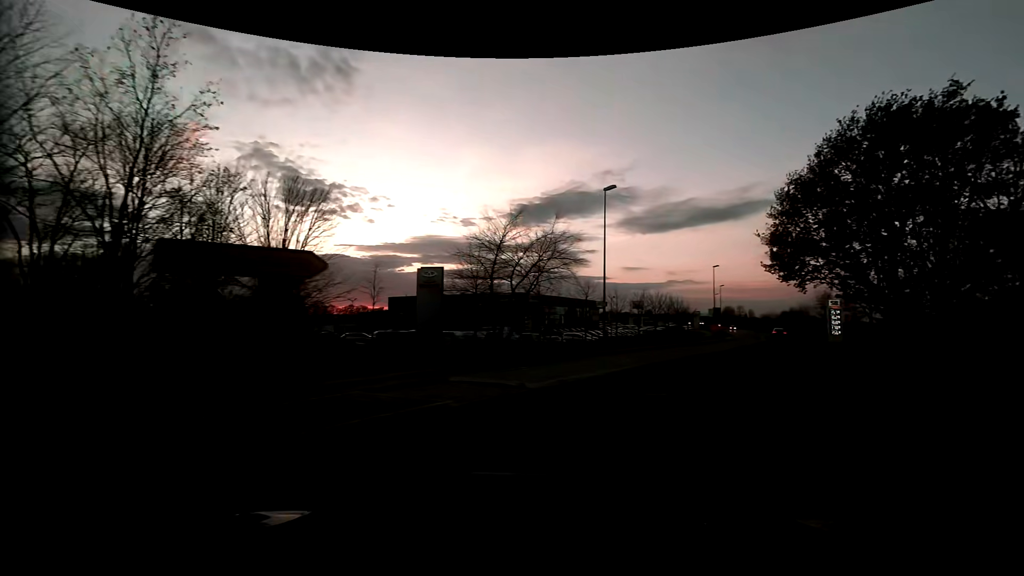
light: Sunrise
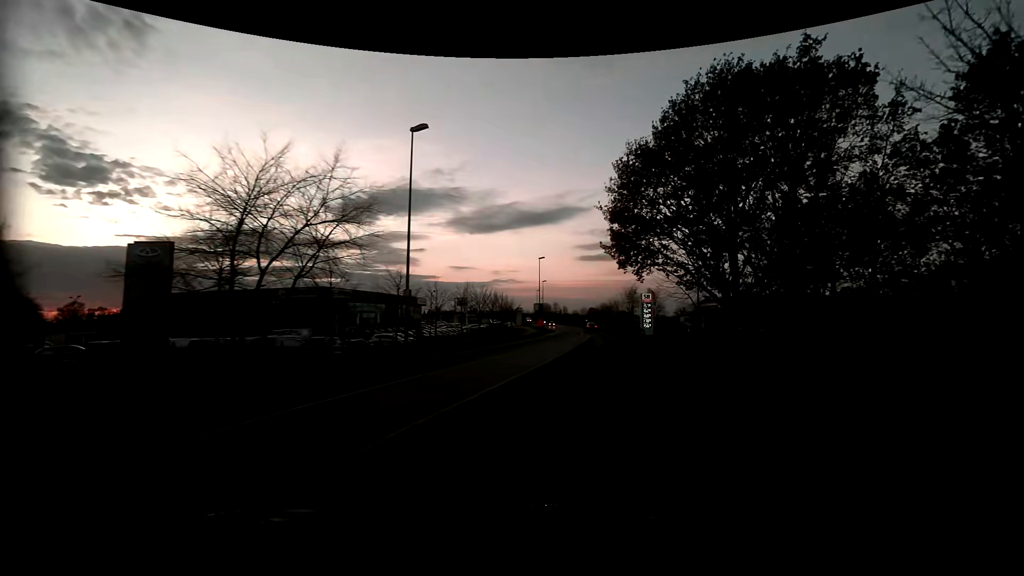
(+1.9, +9.9) m; +19°
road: primary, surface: asphalt
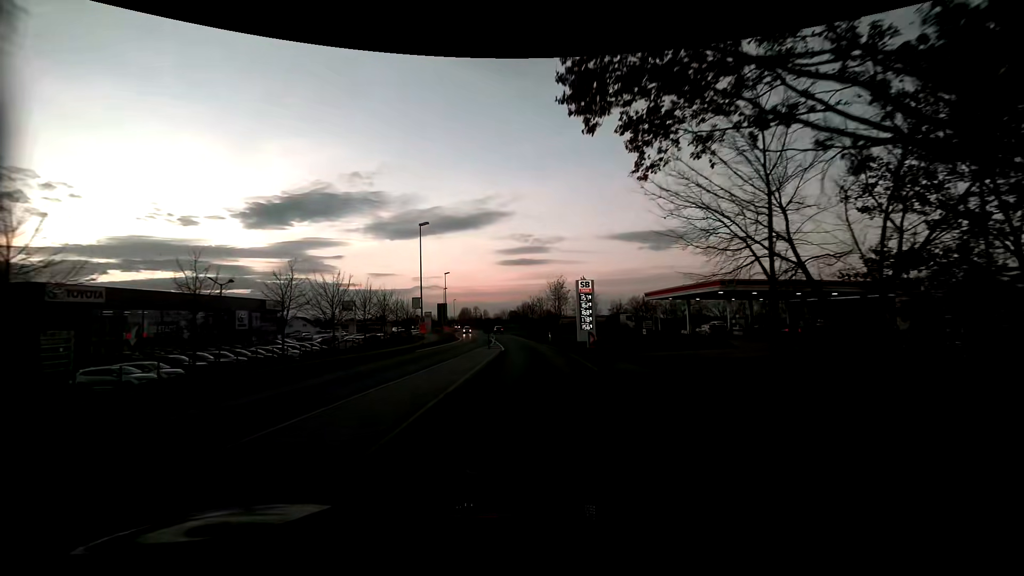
(+3.2, +25.8) m; +8°
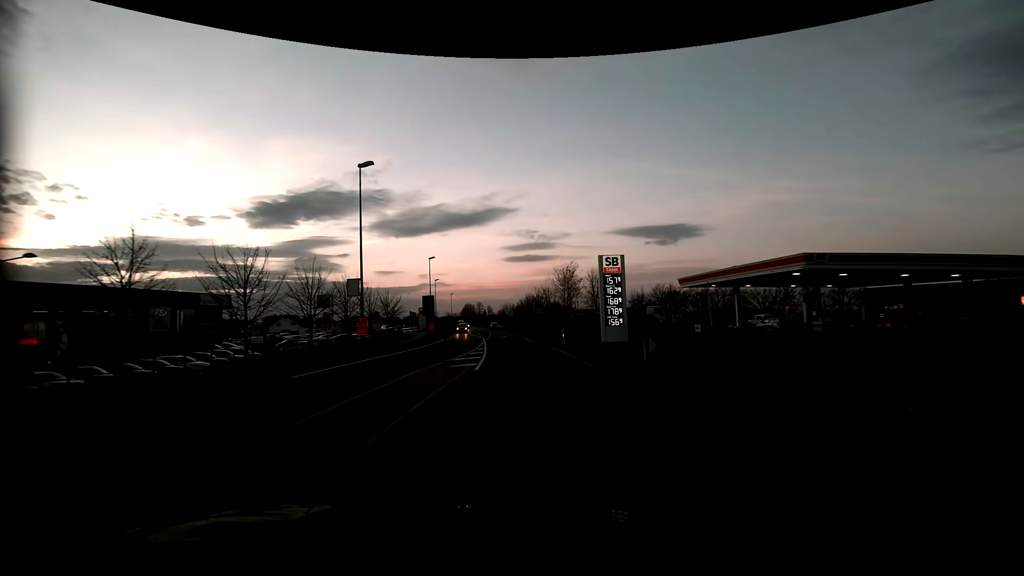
(0.0, +15.3) m; 0°
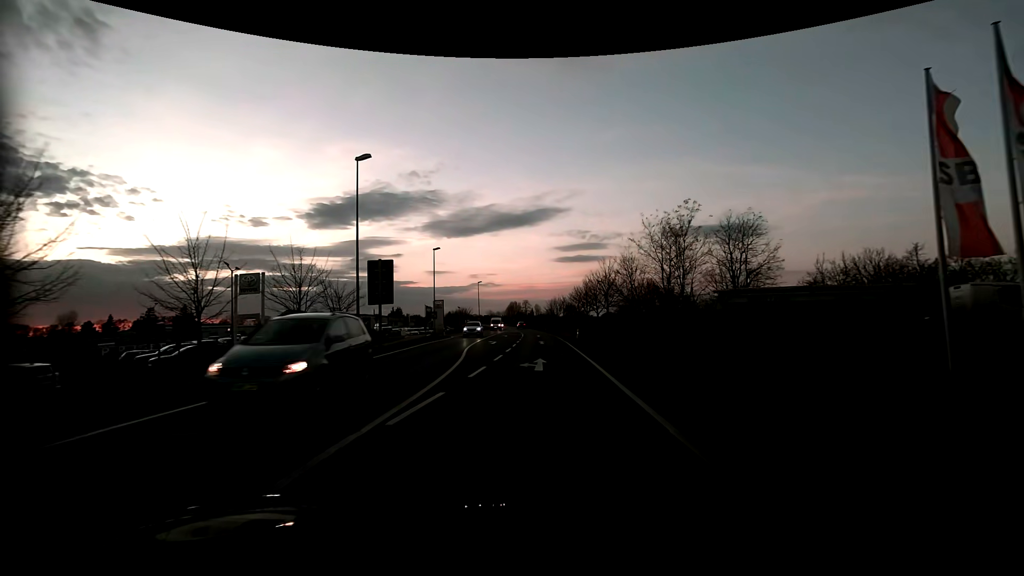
(-2.1, +39.7) m; -6°
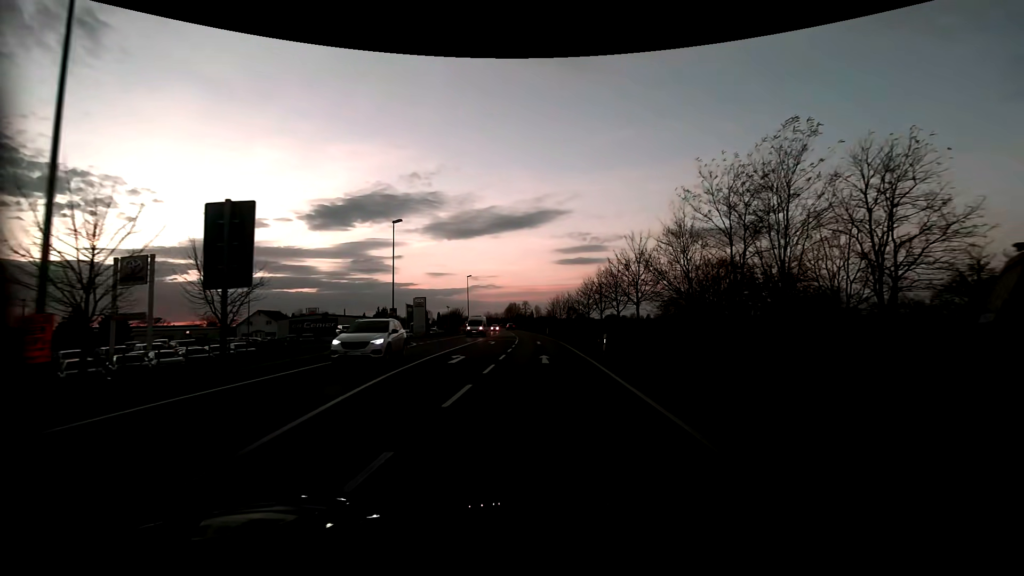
(0.0, +16.7) m; 0°
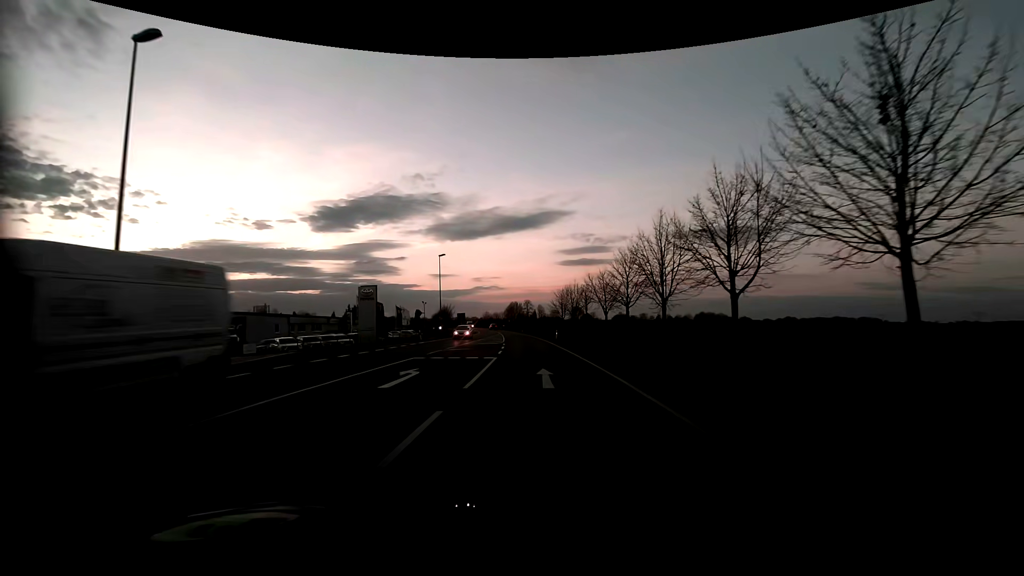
(-0.1, +27.9) m; 0°
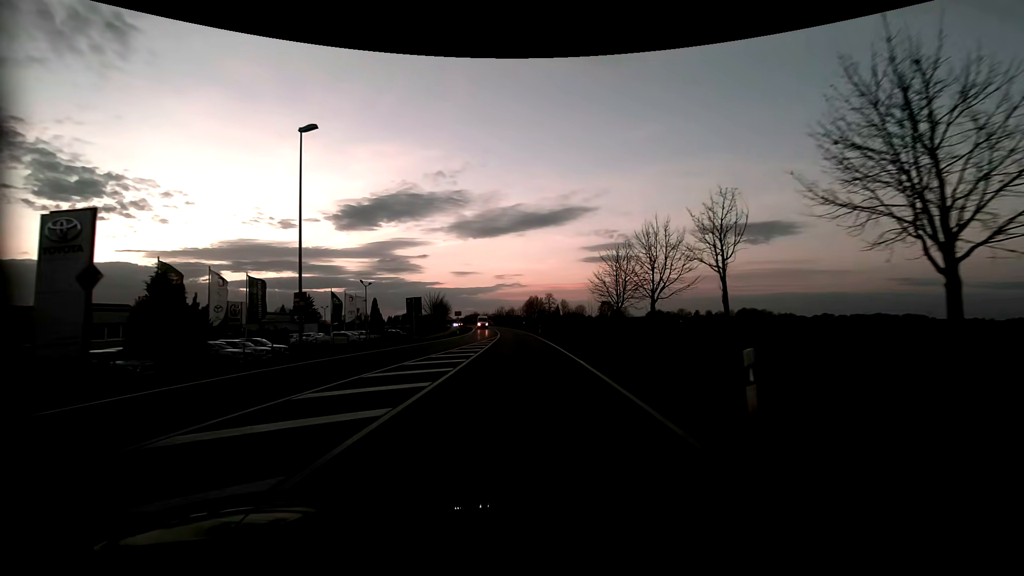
(-0.7, +39.9) m; -3°
(0, +10) (0, +20) (-1, +30) (-1, +40) (-2, +50) (-3, +60) (-4, +70) (-5, +80) (-6, +90) (-7, +100) m
